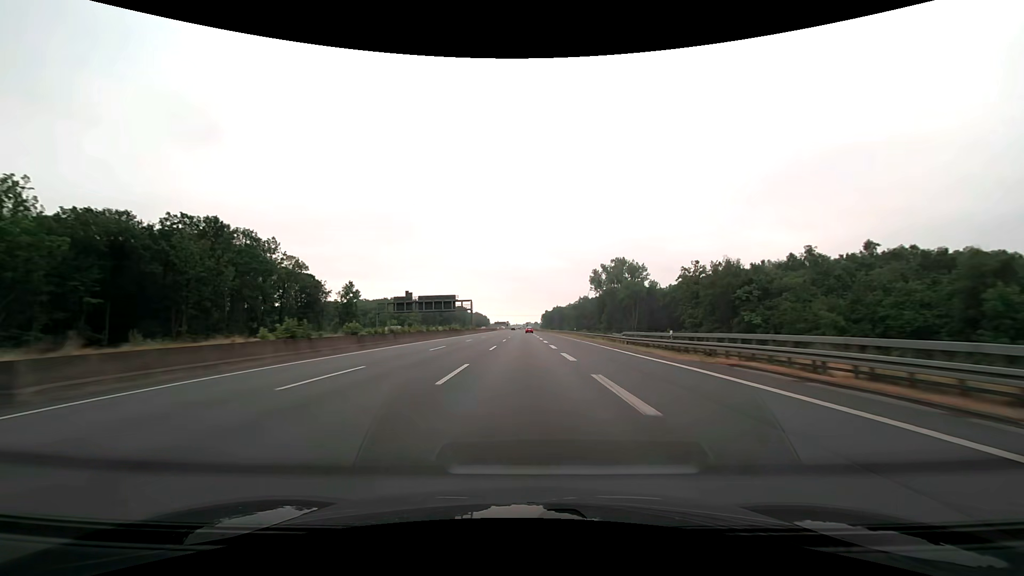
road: motorway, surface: asphalt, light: Day
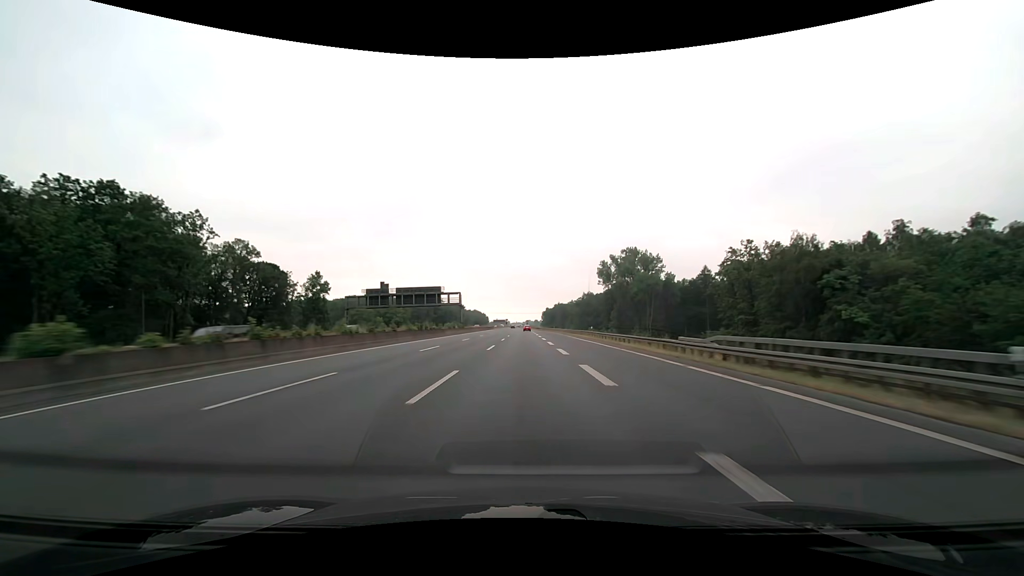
(0.0, +20.6) m; 0°
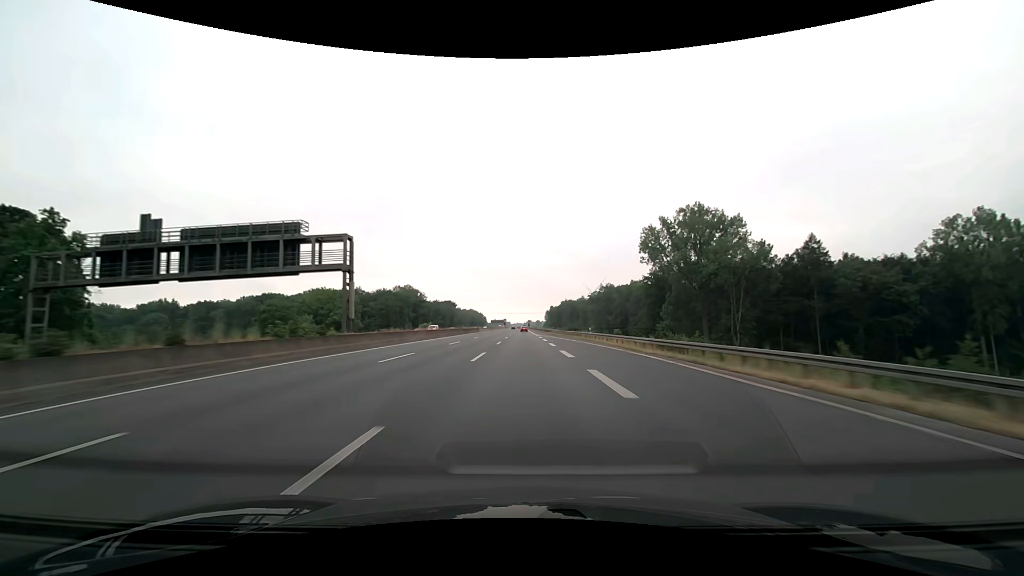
(0.0, +61.9) m; 0°
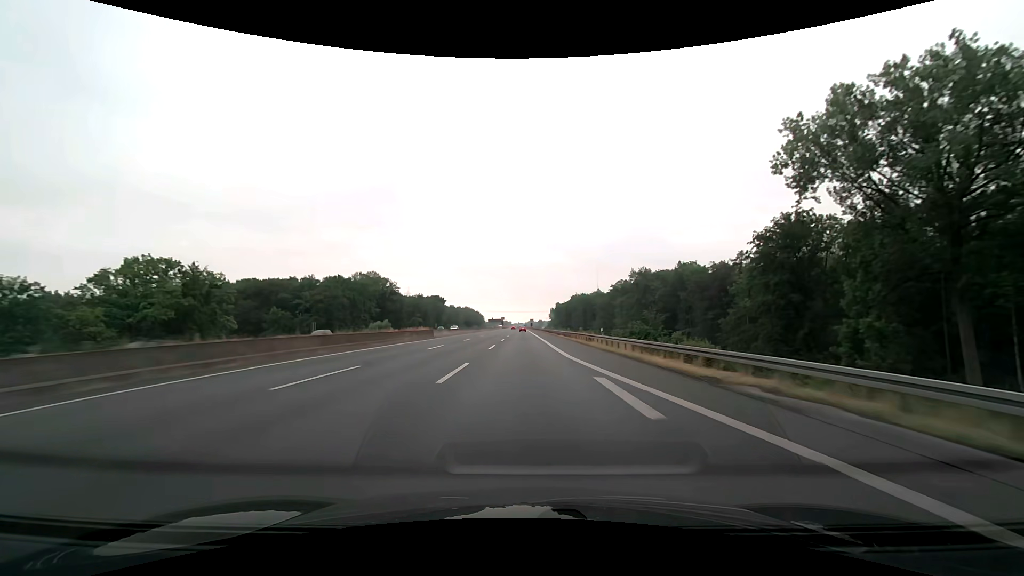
(0.0, +62.0) m; 0°
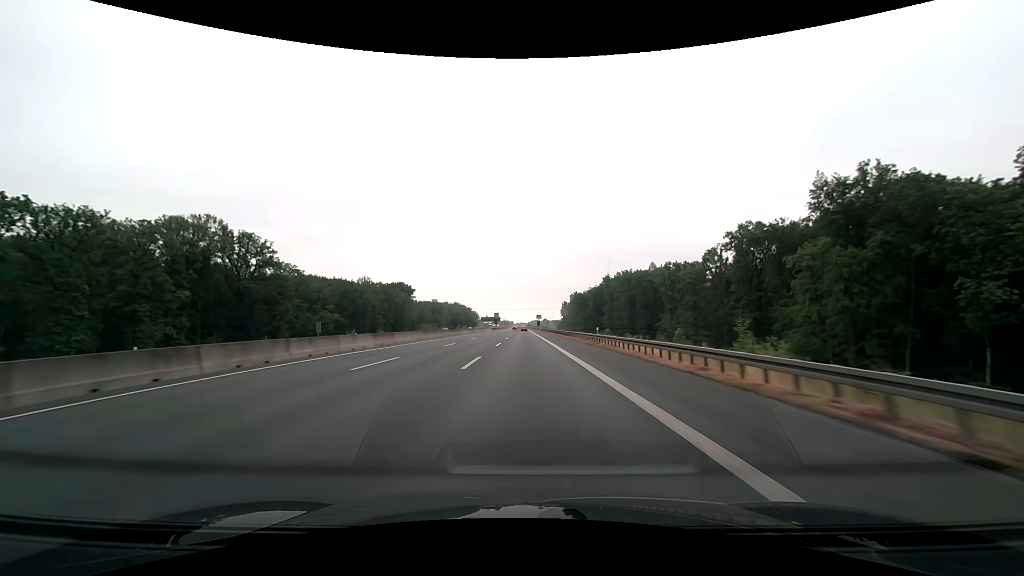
(-0.3, +103.3) m; 0°
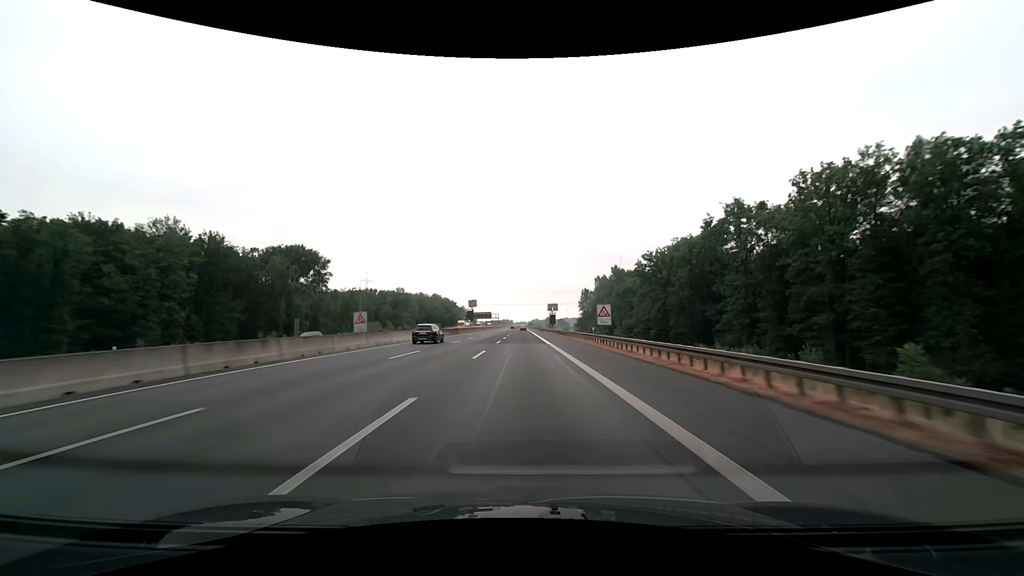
(0.0, +103.4) m; 0°
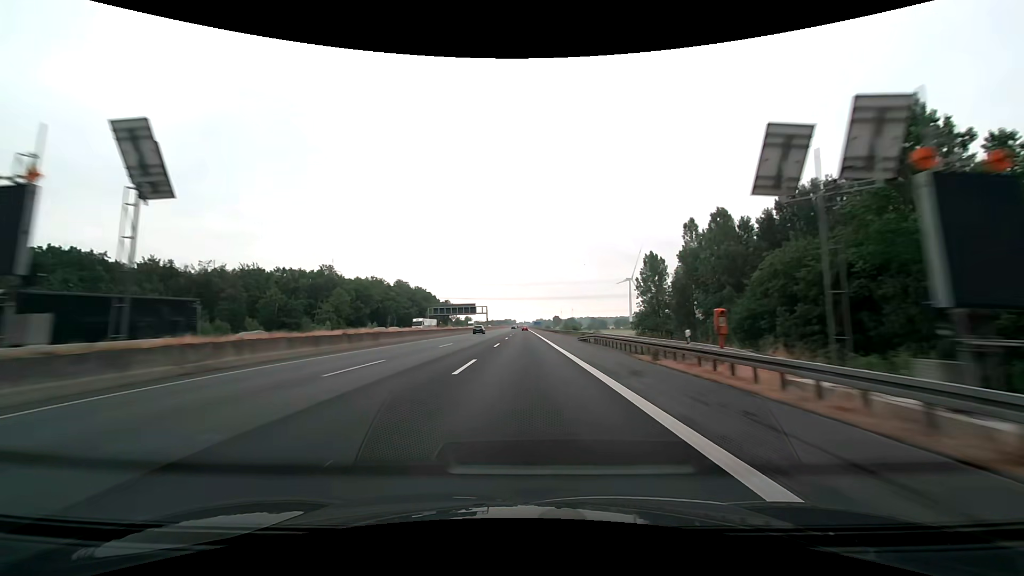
(-0.3, +103.4) m; 0°
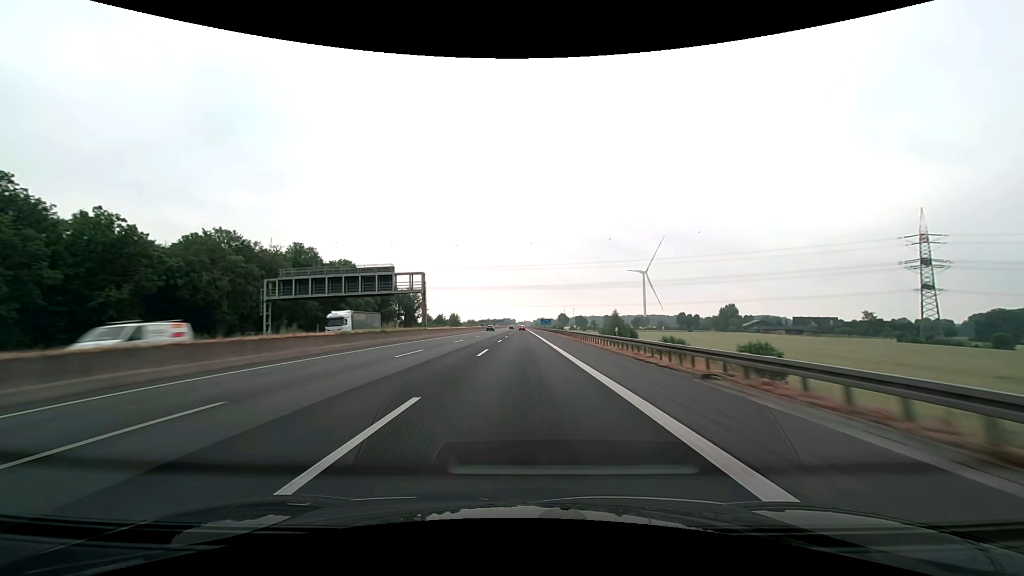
(+0.2, +103.3) m; 0°
(0, +10) (0, +20) (0, +30) (0, +40) (0, +50) (0, +60) (0, +70) (0, +80) (0, +90) (0, +100) m
